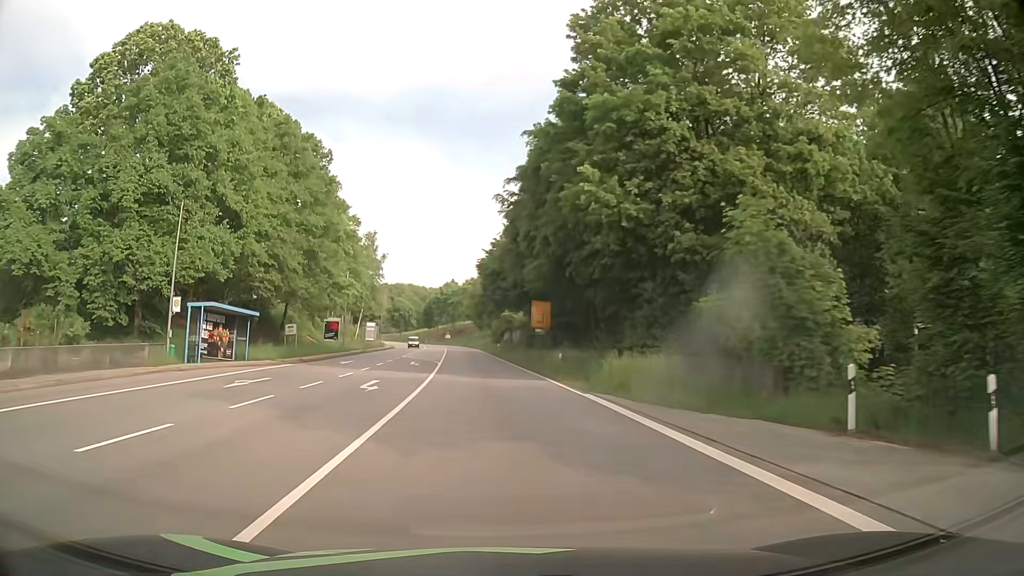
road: primary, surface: asphalt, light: Day
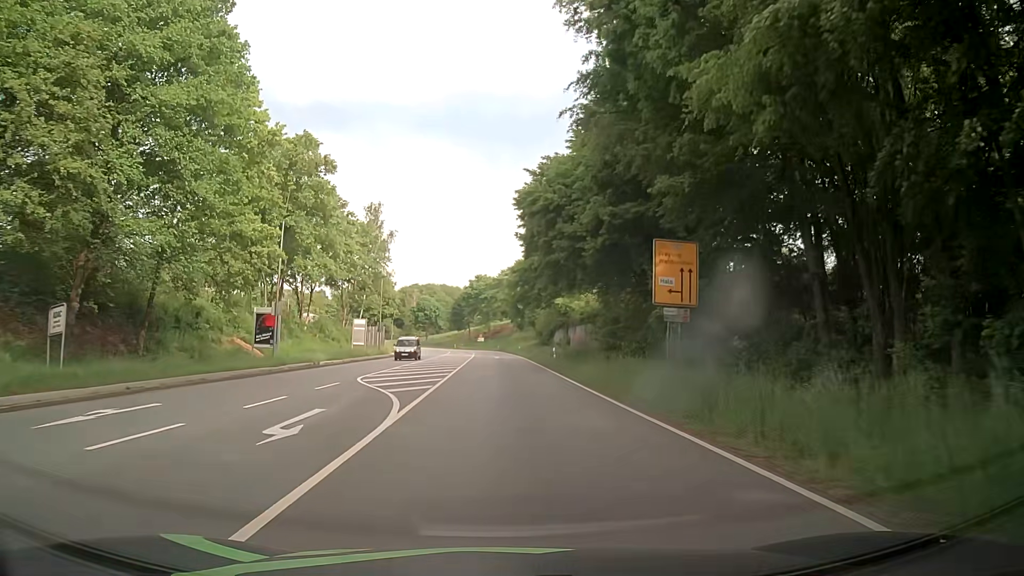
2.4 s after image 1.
(-1.5, +30.2) m; -4°
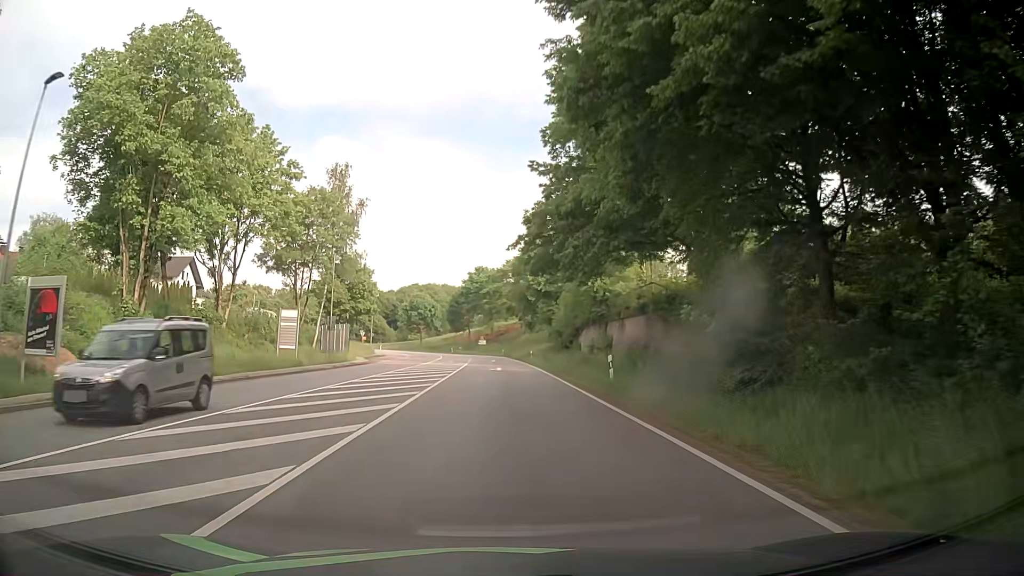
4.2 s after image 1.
(+0.1, +22.4) m; +1°
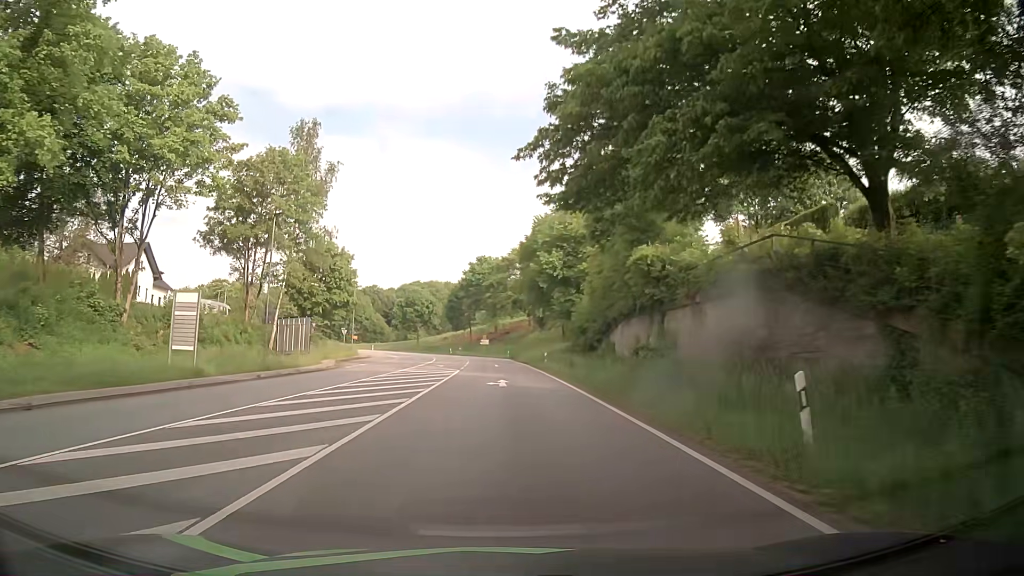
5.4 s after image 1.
(-0.2, +14.7) m; -2°
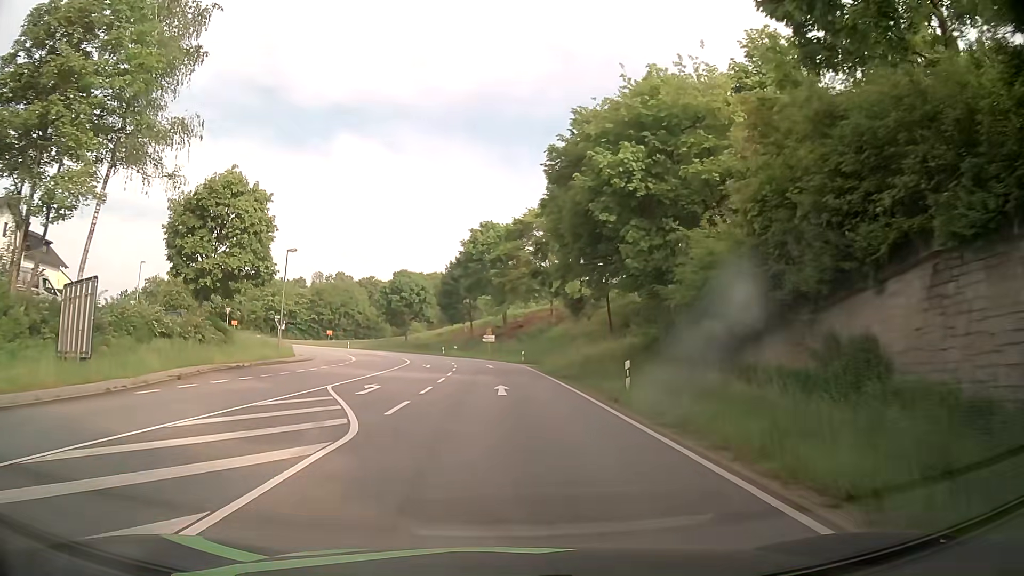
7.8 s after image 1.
(0.0, +29.1) m; 0°
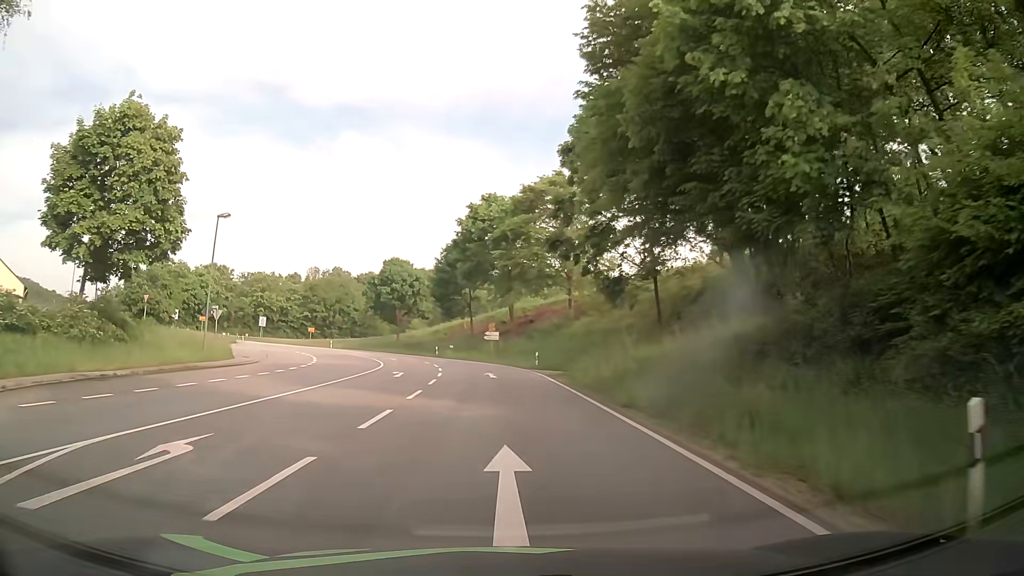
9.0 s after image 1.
(-0.1, +14.4) m; -1°
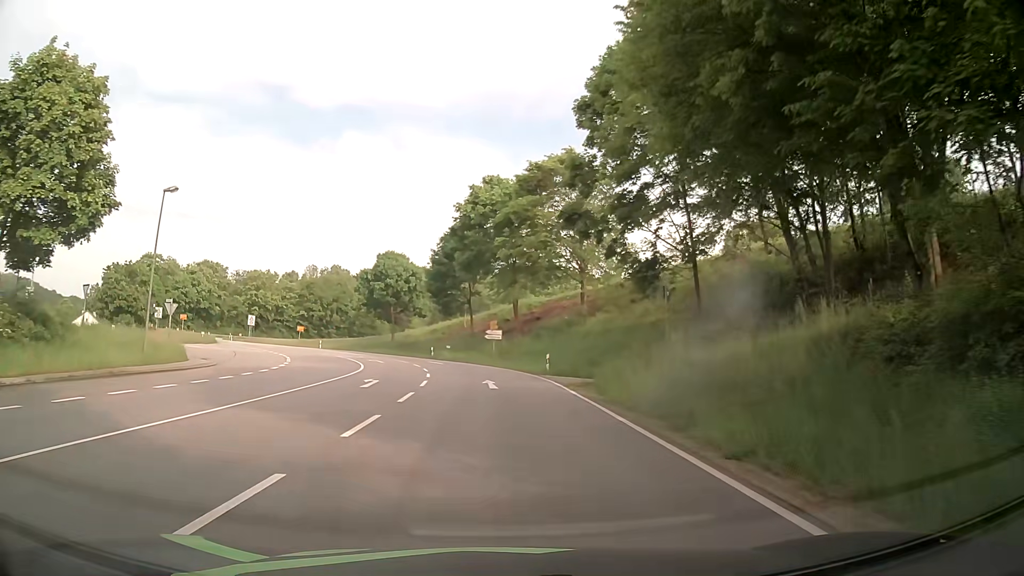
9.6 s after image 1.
(0.0, +7.2) m; +1°
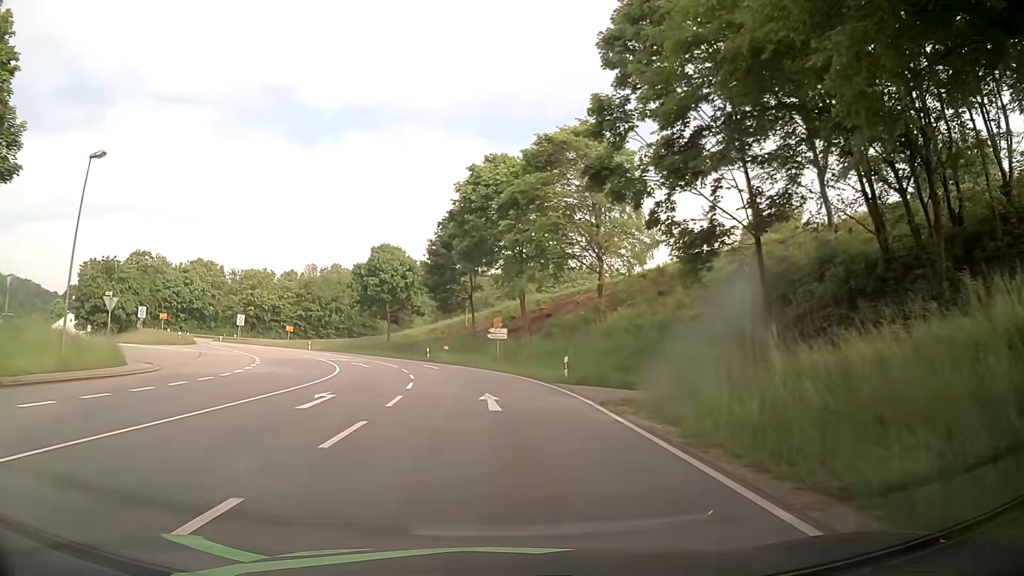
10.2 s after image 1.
(-0.1, +7.1) m; -1°
(0, +10) (-1, +20) (-2, +30) (-5, +40) (-8, +49) (-12, +58) (-18, +66) (-24, +74) (-30, +82) (-37, +89) m
